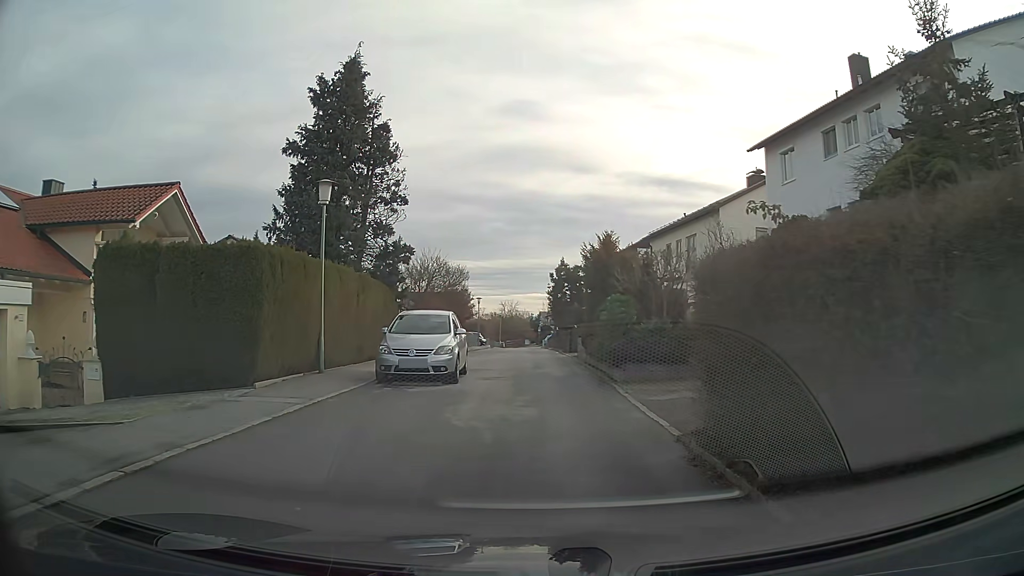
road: residential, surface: asphalt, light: Day
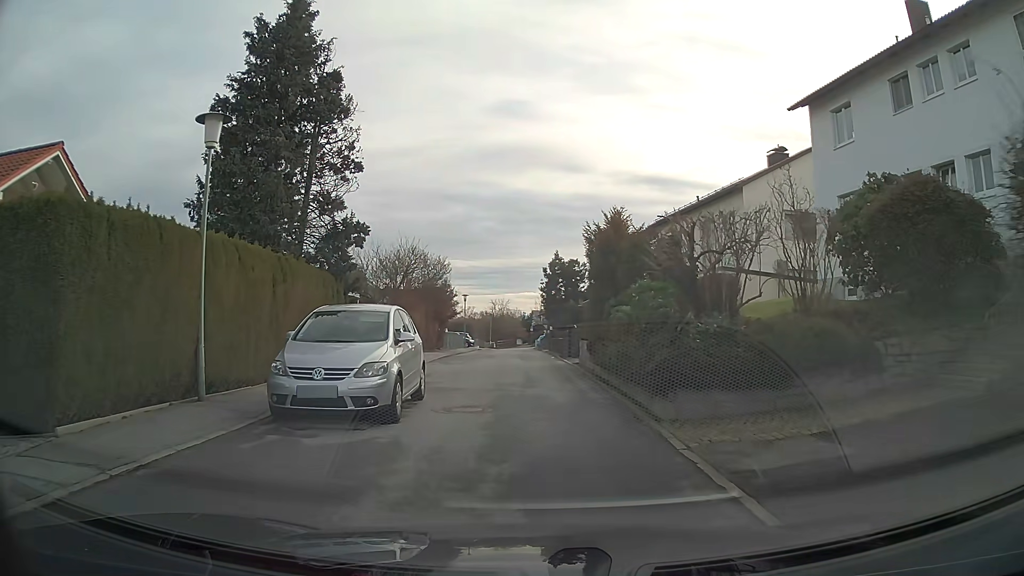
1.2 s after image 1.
(0.0, +5.6) m; +1°
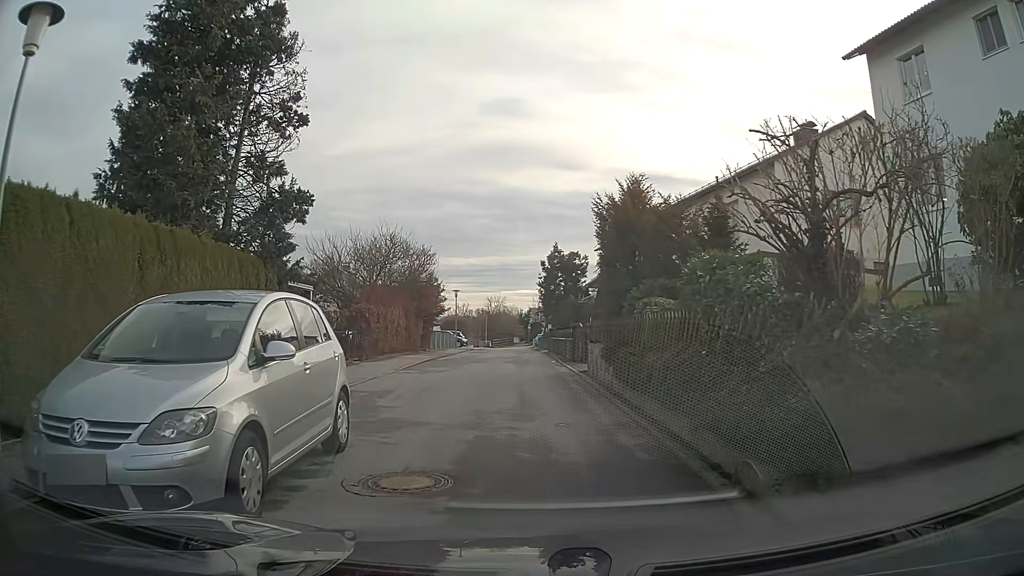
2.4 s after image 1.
(0.0, +4.6) m; 0°
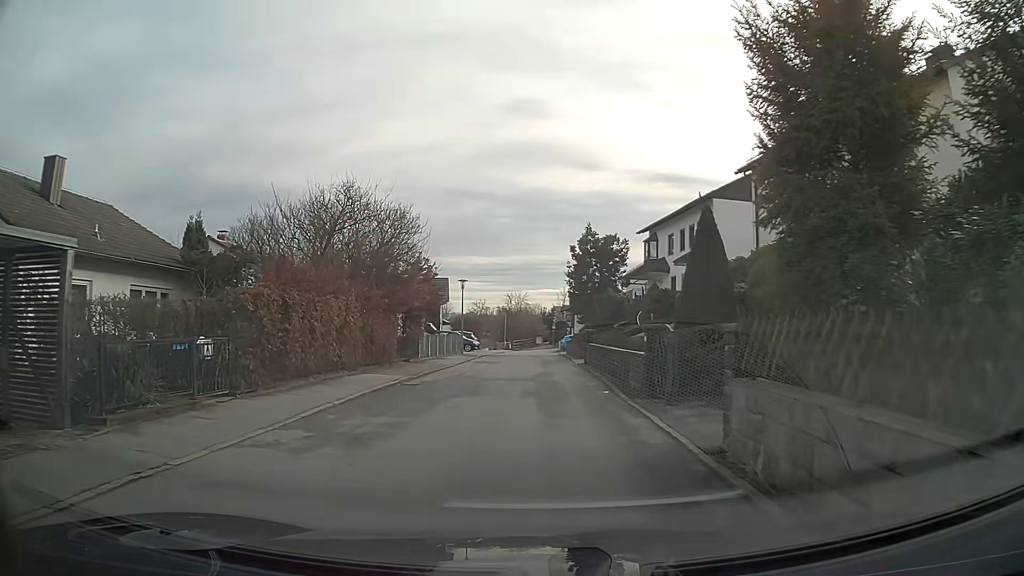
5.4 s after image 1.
(-0.2, +11.7) m; -2°
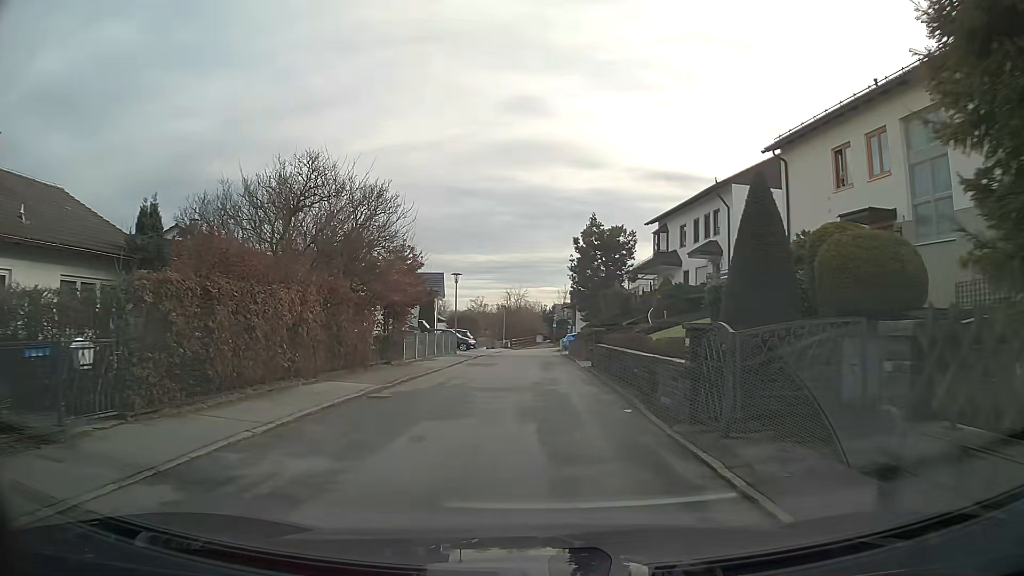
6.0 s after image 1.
(0.0, +3.5) m; 0°
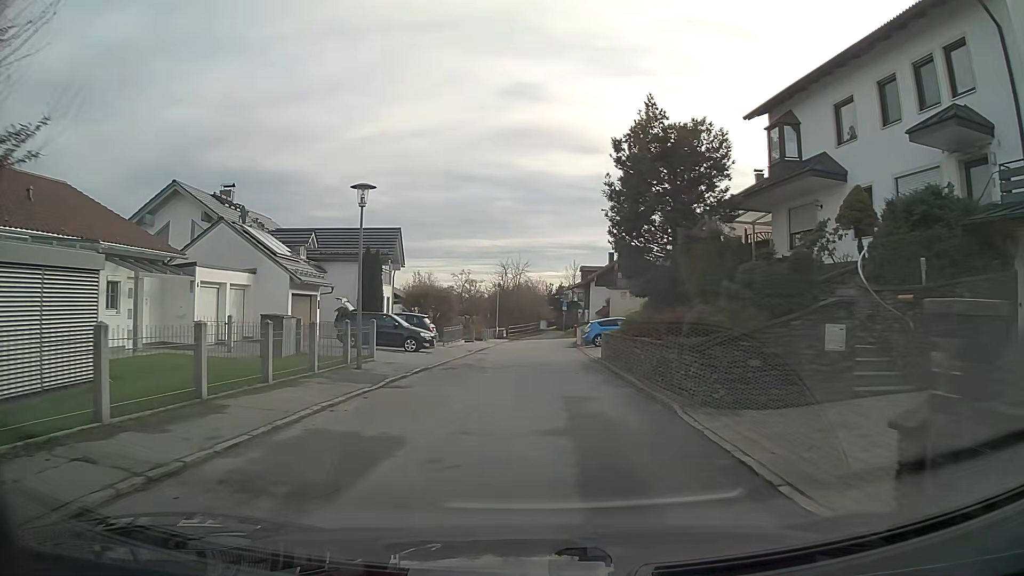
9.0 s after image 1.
(-0.1, +21.5) m; 0°
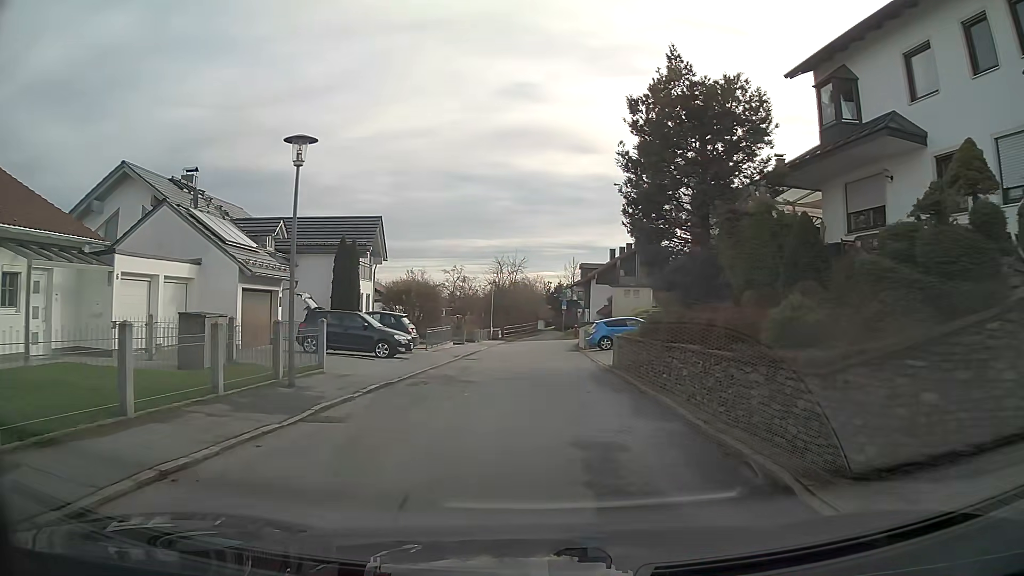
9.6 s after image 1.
(0.0, +4.5) m; 0°
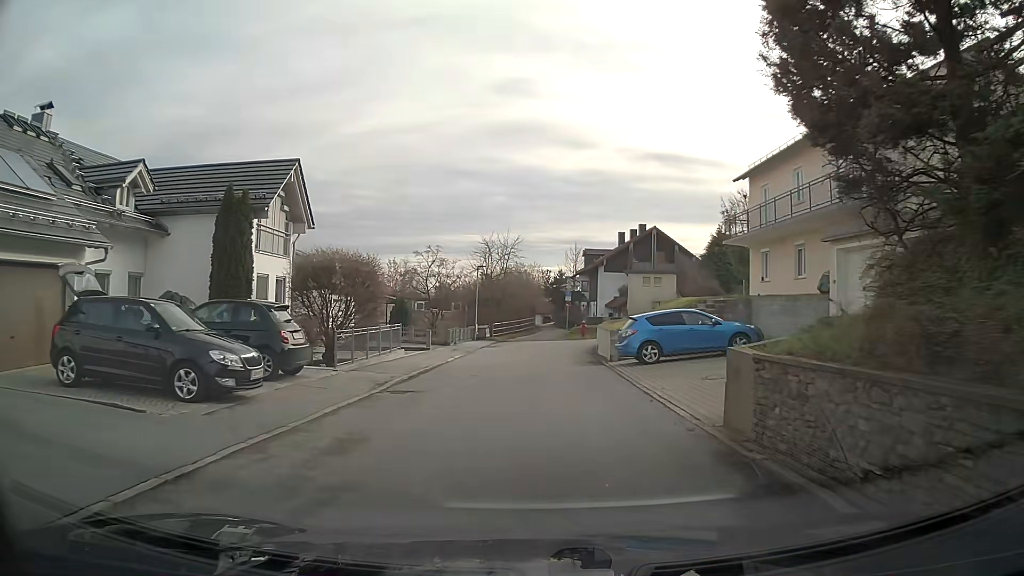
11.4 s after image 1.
(+0.1, +12.7) m; 0°
